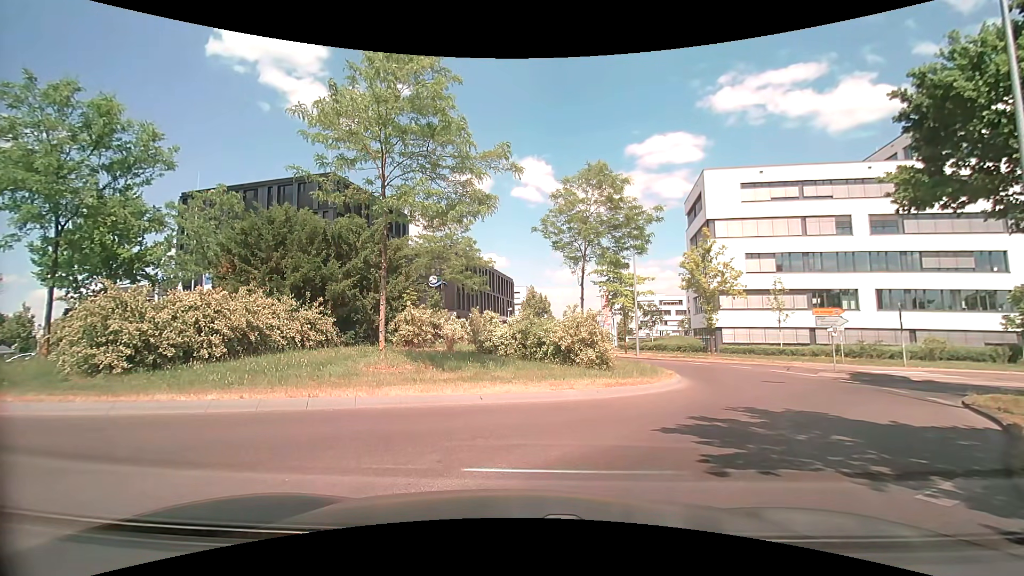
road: tertiary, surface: asphalt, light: Day
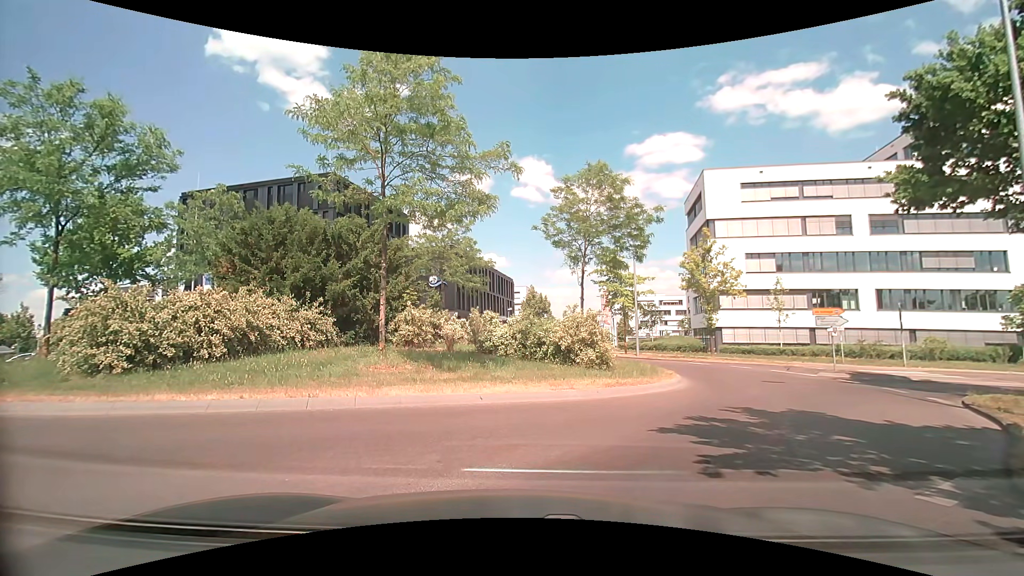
(0.0, 0.0) m; 0°
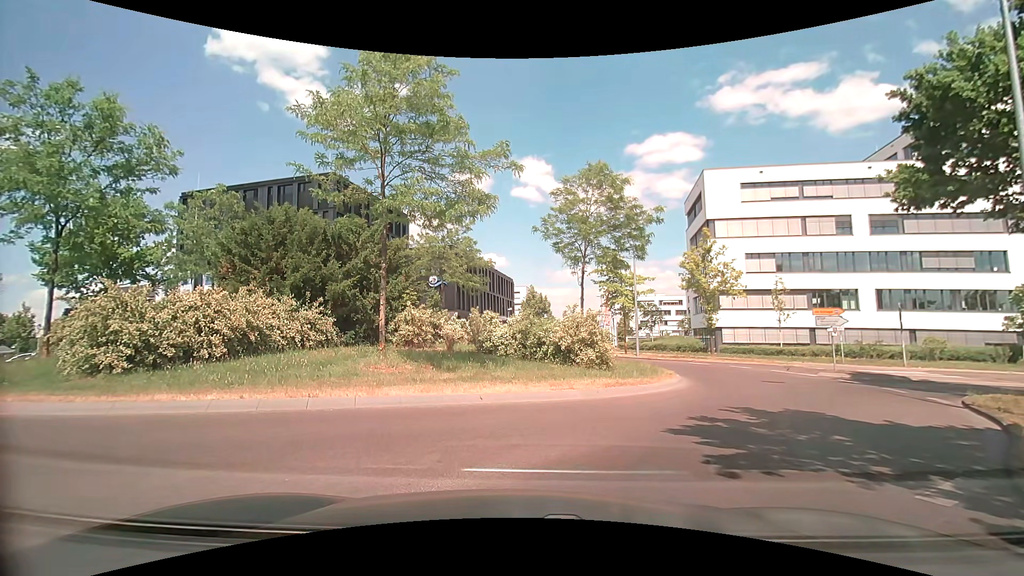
(0.0, 0.0) m; 0°
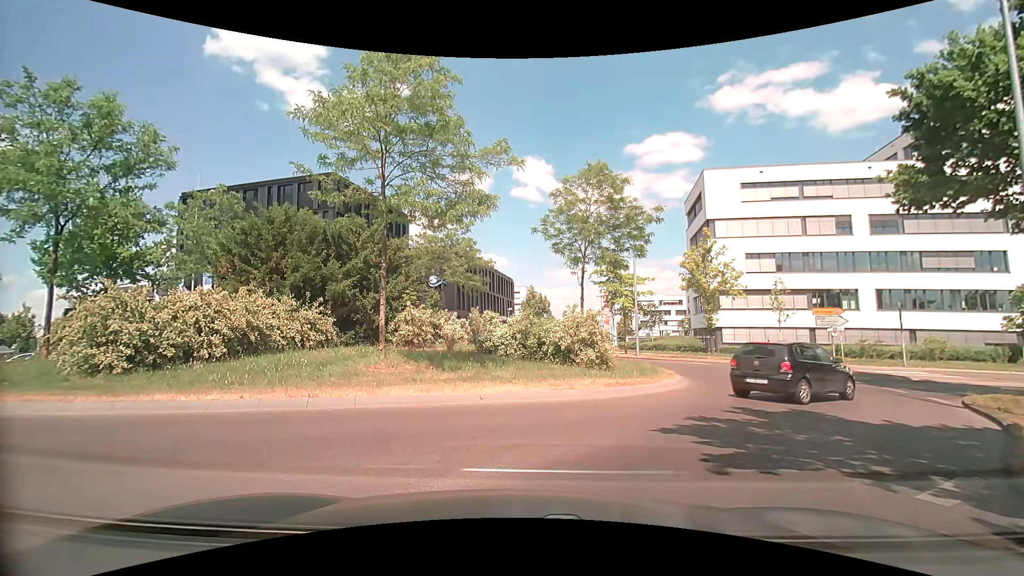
(0.0, 0.0) m; 0°
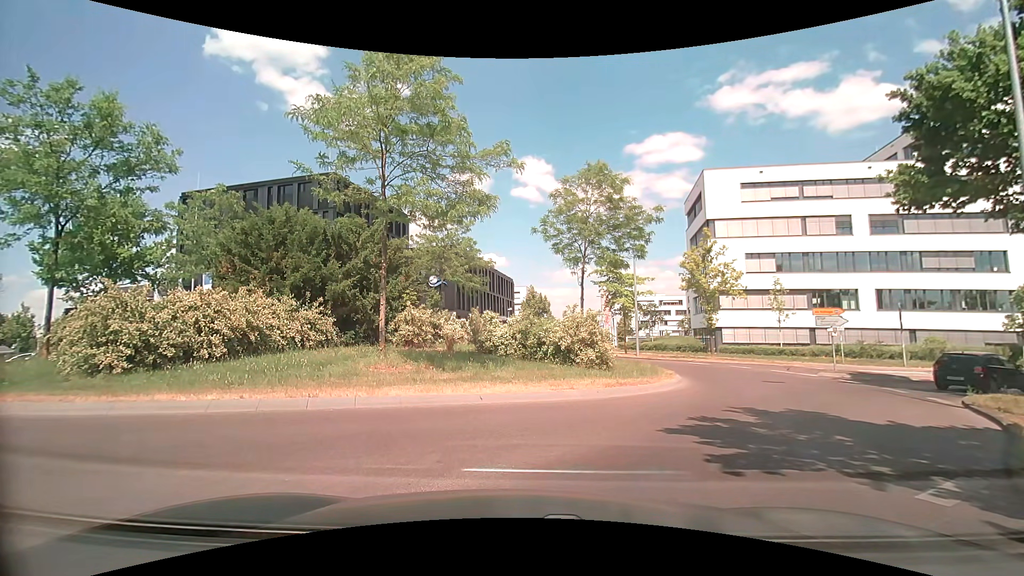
(0.0, 0.0) m; 0°
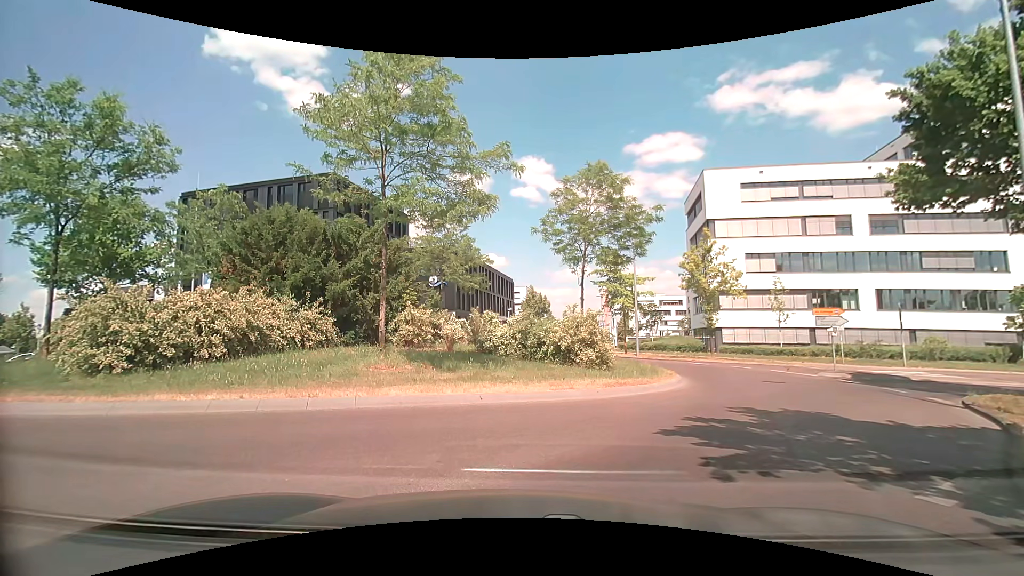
(0.0, 0.0) m; 0°
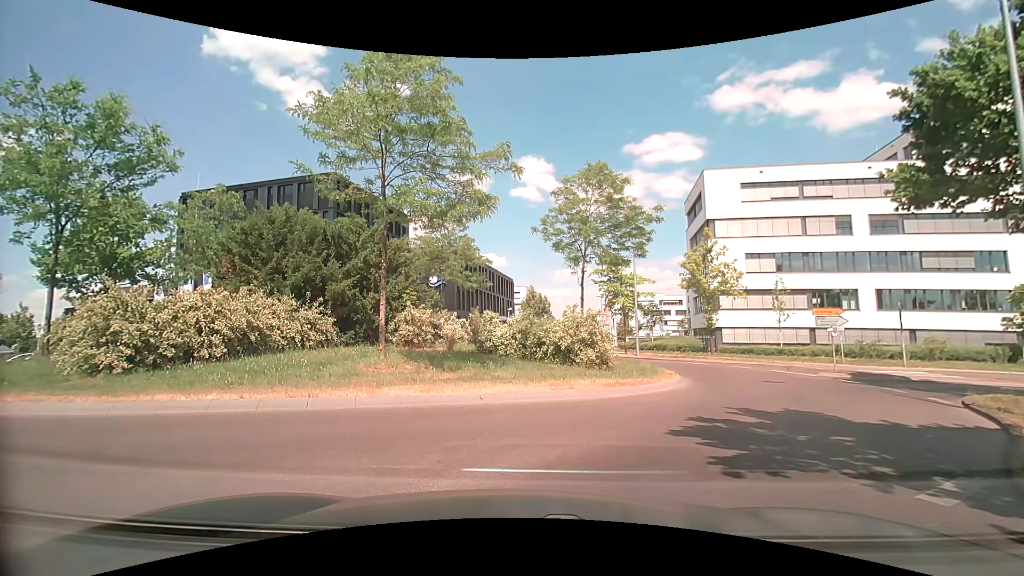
(0.0, 0.0) m; 0°
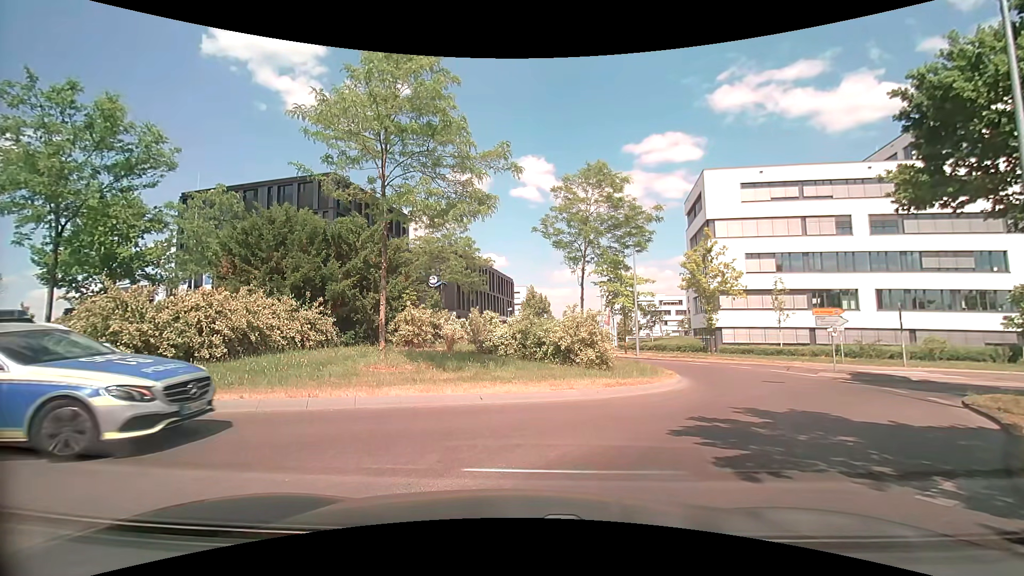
(0.0, 0.0) m; 0°
